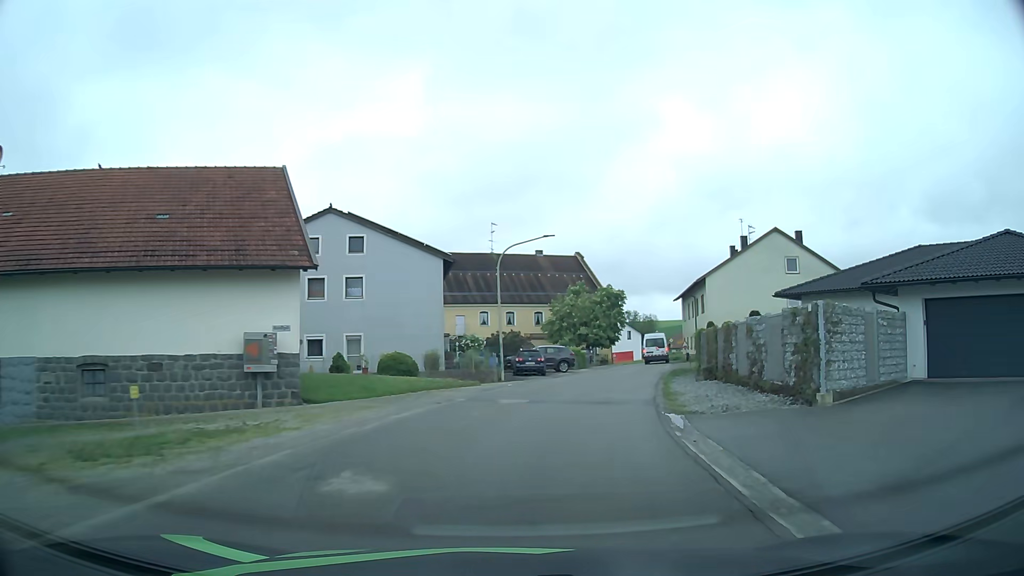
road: tertiary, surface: asphalt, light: Day
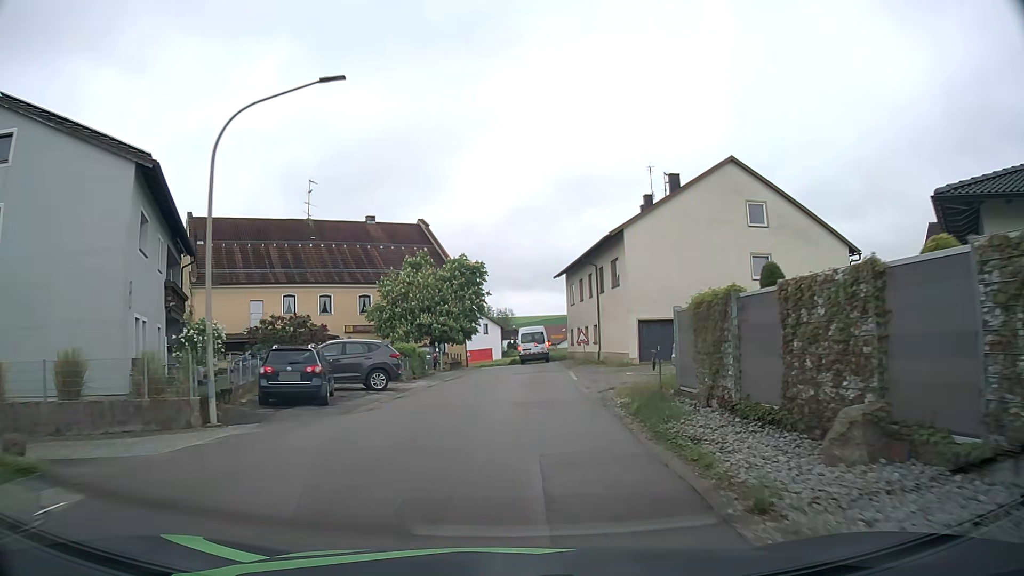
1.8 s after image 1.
(+2.6, +20.5) m; +13°
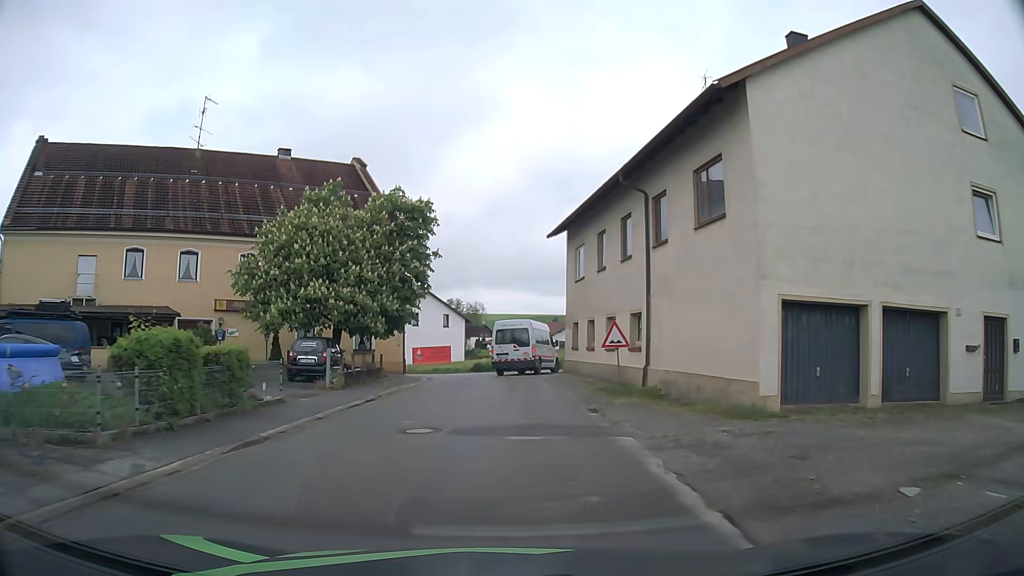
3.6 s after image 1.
(+0.5, +19.7) m; +2°
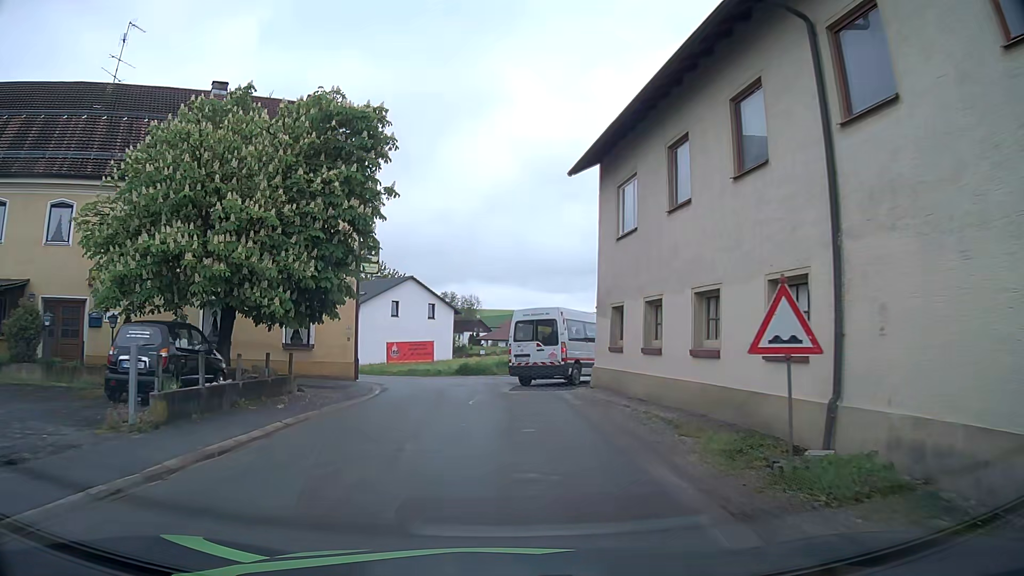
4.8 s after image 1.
(+0.1, +11.0) m; 0°
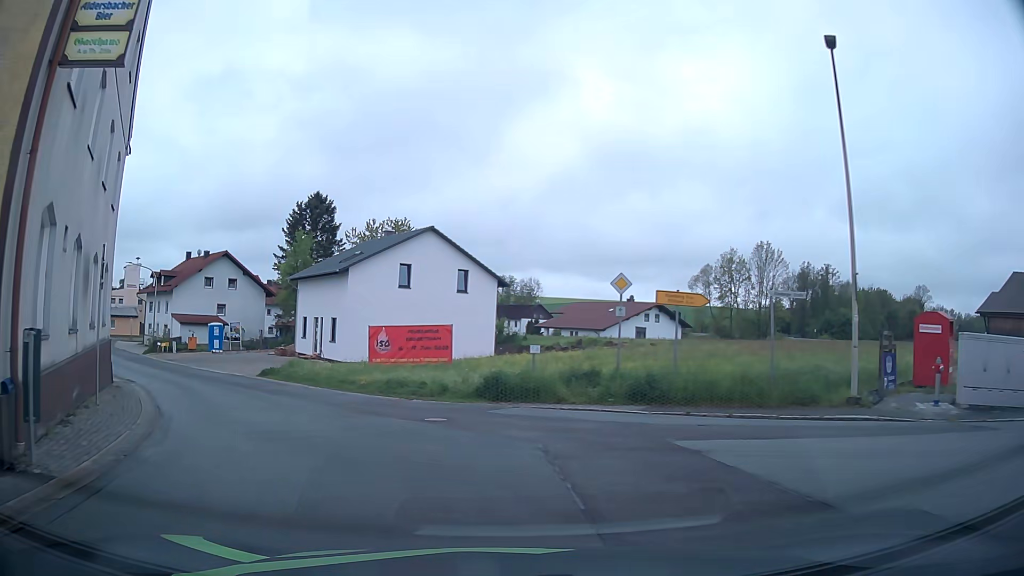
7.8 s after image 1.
(-0.4, +21.3) m; -3°
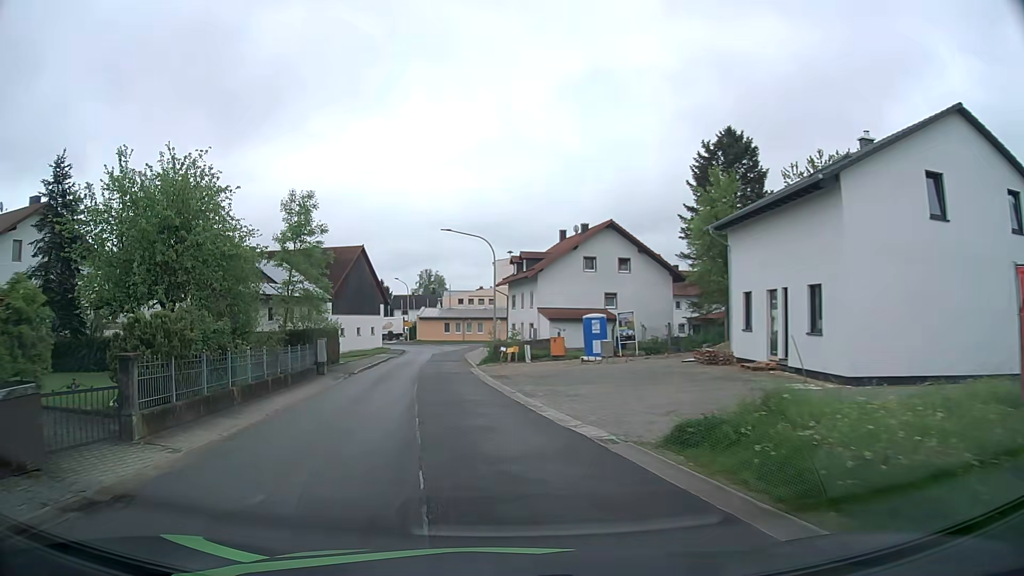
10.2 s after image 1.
(-6.8, +19.7) m; -36°
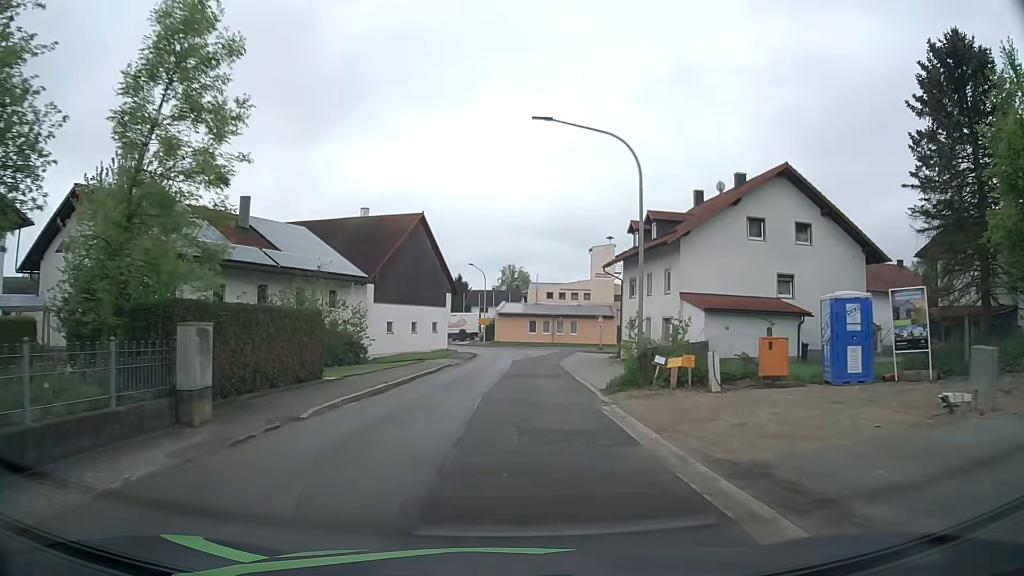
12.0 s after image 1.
(-1.8, +19.5) m; -6°
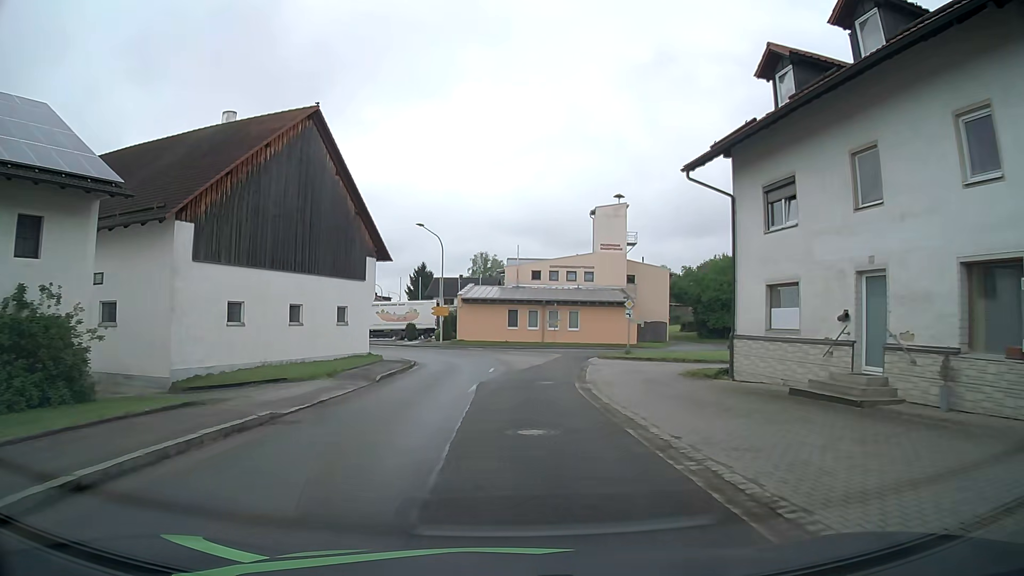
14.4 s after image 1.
(+0.1, +26.4) m; +2°
(0, +10) (+1, +20) (+1, +30) (0, +40) (-6, +48) (-15, +53) (-24, +55) (-34, +55) (-44, +55) (-54, +55) m
